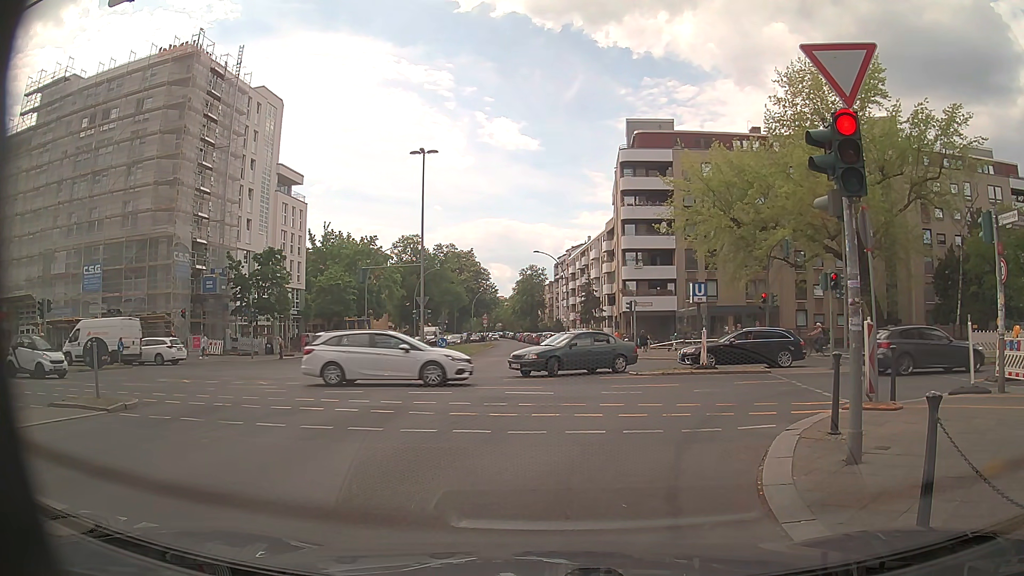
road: tertiary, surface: asphalt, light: Day
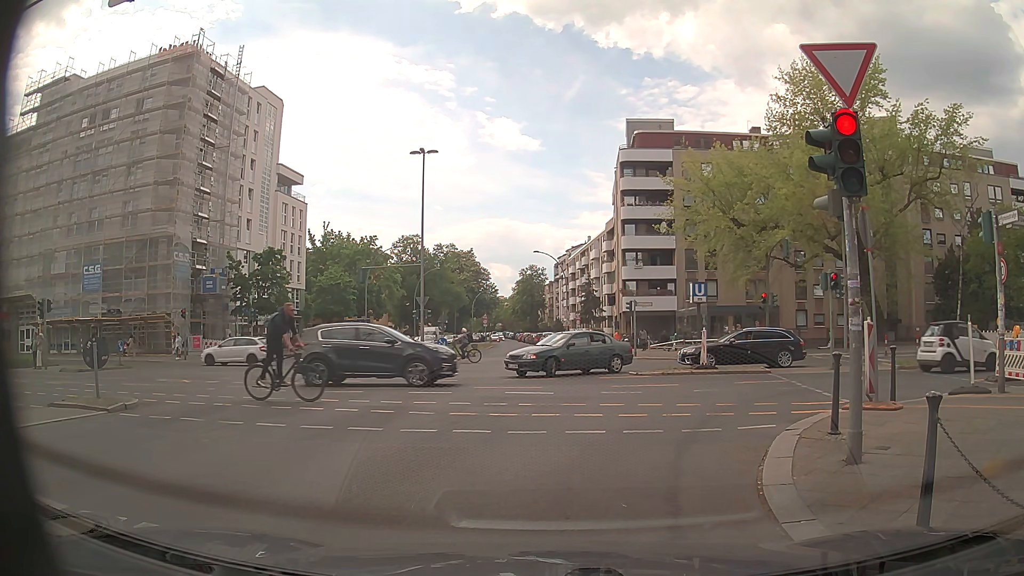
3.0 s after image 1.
(0.0, 0.0) m; 0°
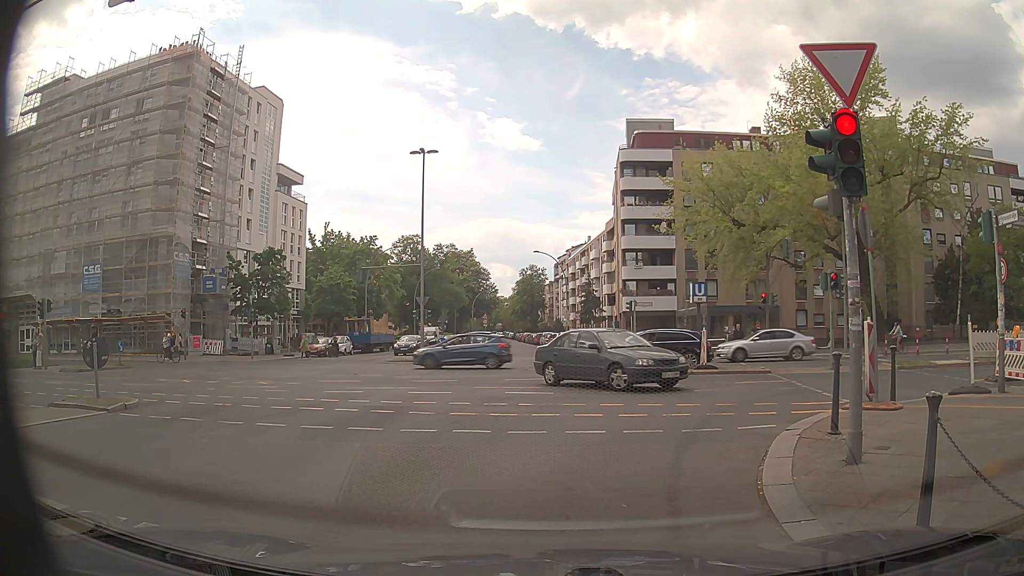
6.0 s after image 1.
(0.0, 0.0) m; 0°
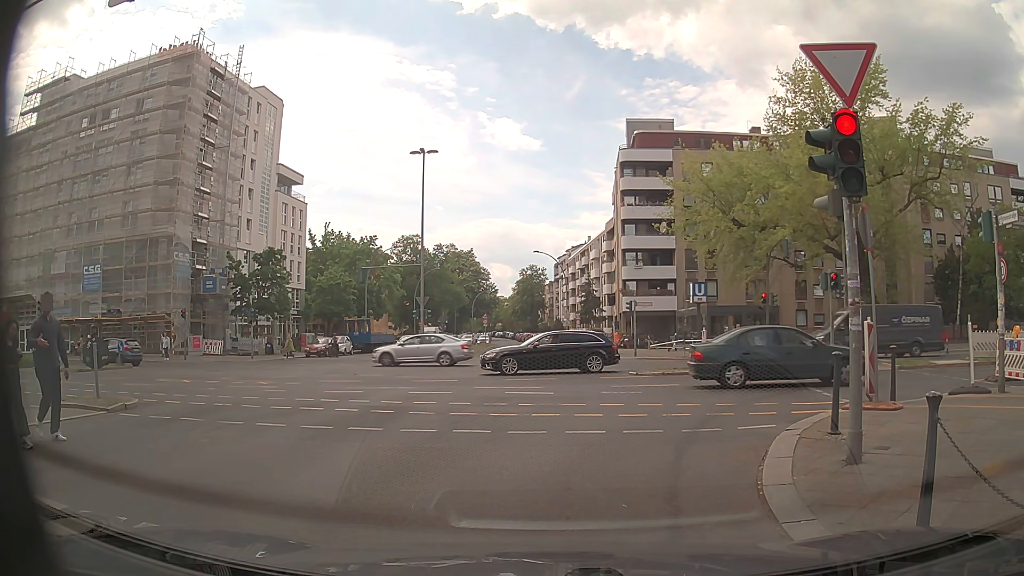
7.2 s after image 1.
(0.0, 0.0) m; 0°
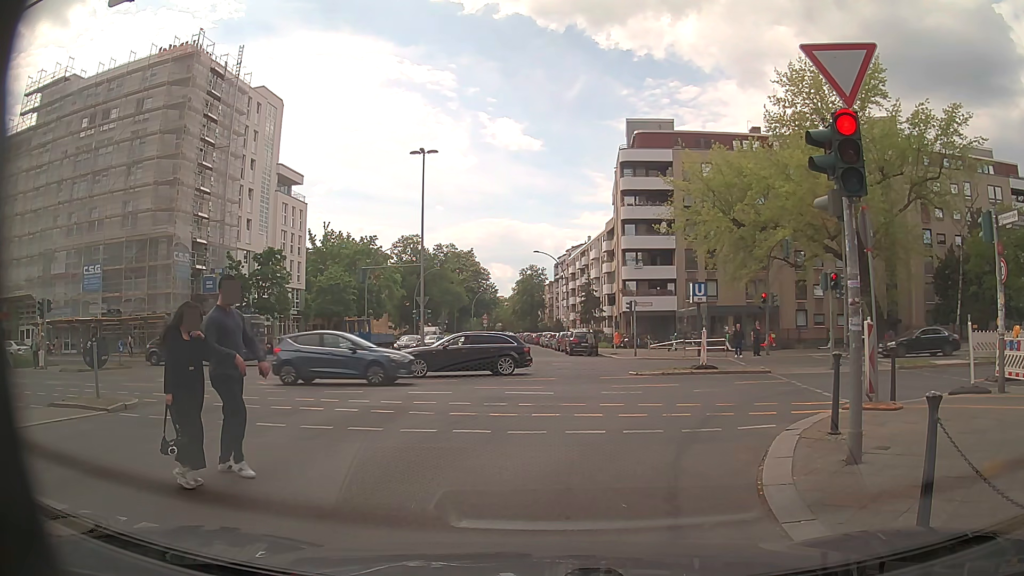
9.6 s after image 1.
(0.0, 0.0) m; 0°
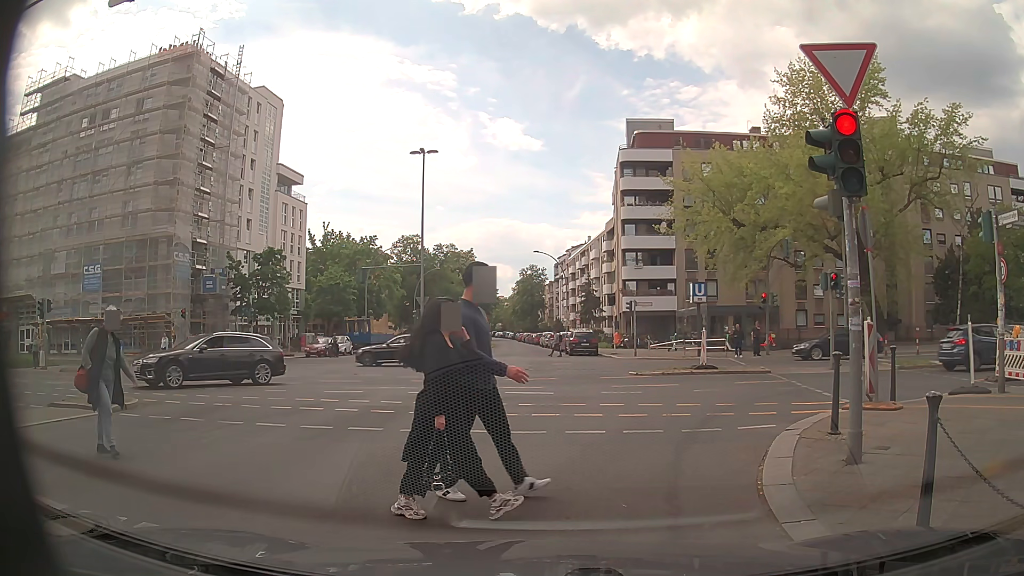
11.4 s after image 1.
(0.0, 0.0) m; 0°
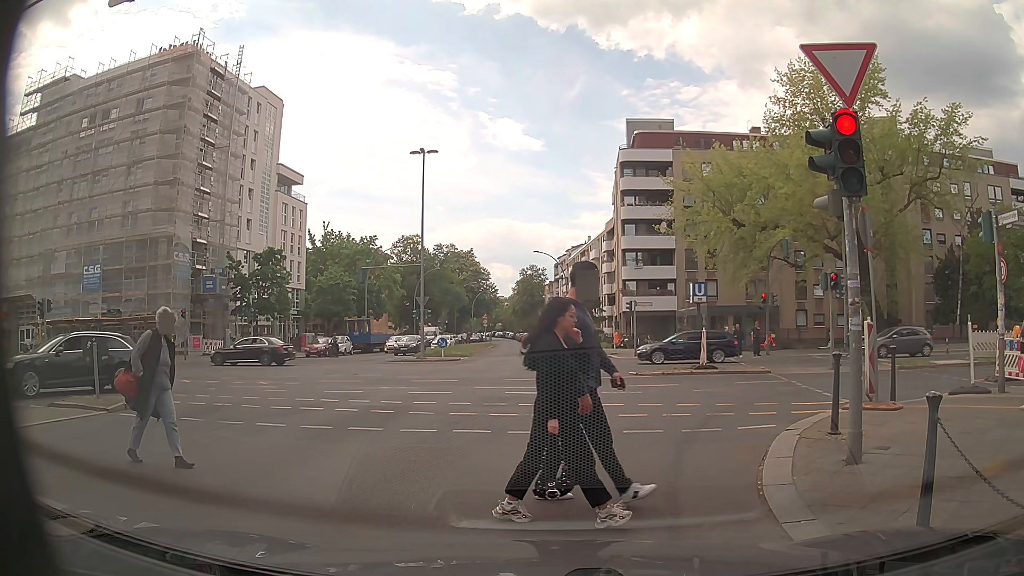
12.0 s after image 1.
(0.0, 0.0) m; 0°
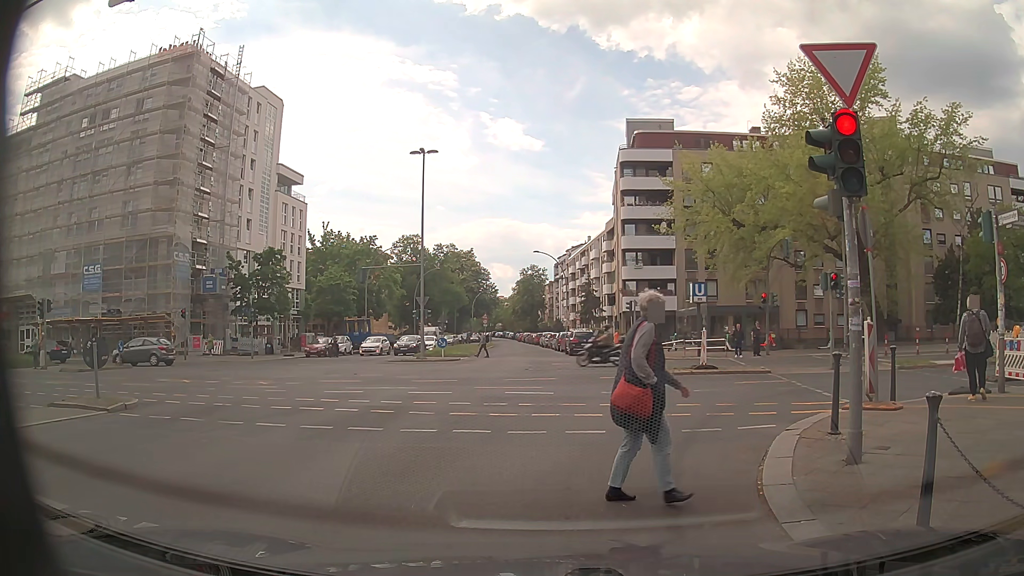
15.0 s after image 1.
(0.0, 0.0) m; 0°
